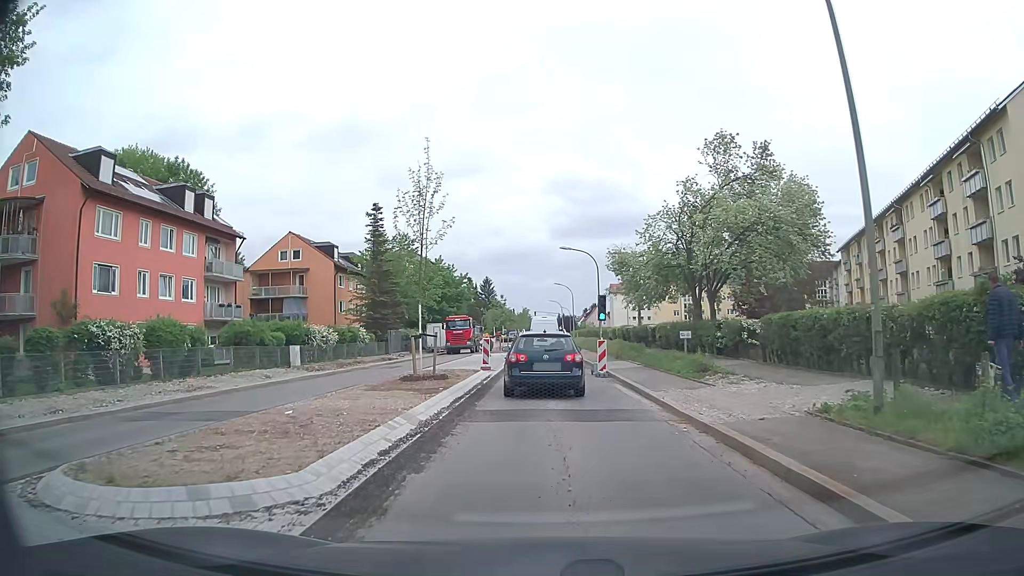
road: secondary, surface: asphalt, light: Day
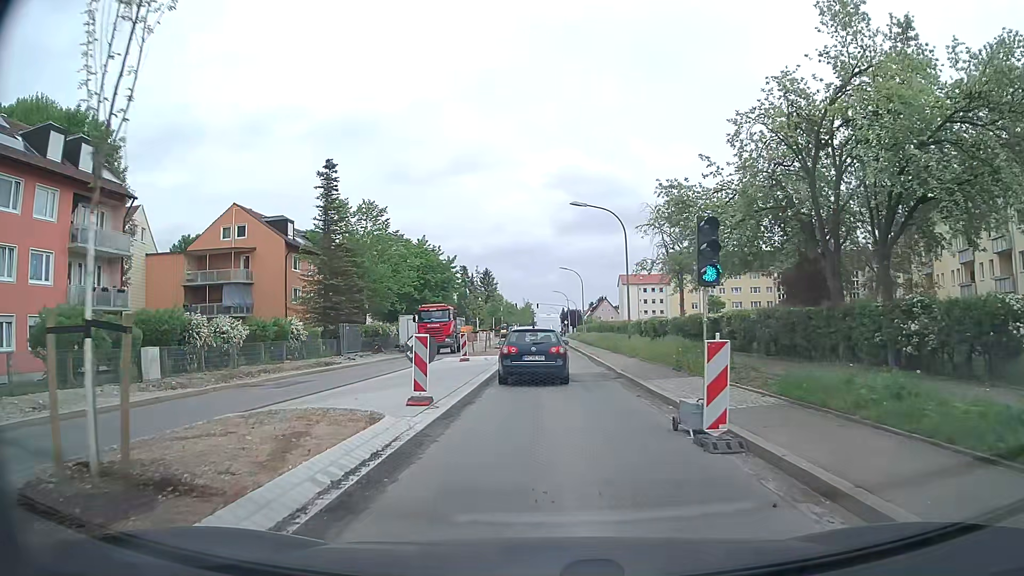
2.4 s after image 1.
(0.0, +14.9) m; +1°
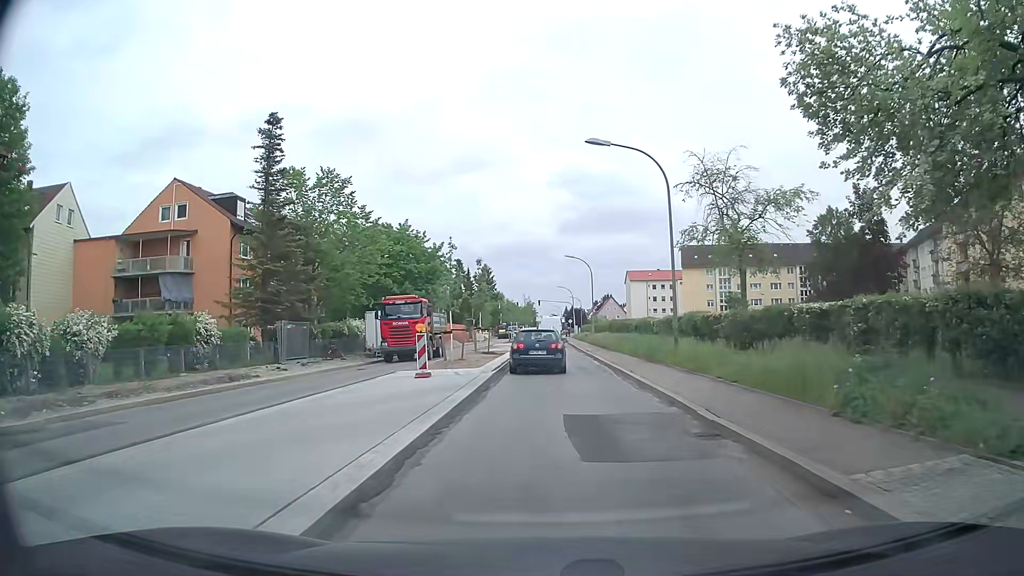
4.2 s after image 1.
(-0.2, +11.1) m; -1°
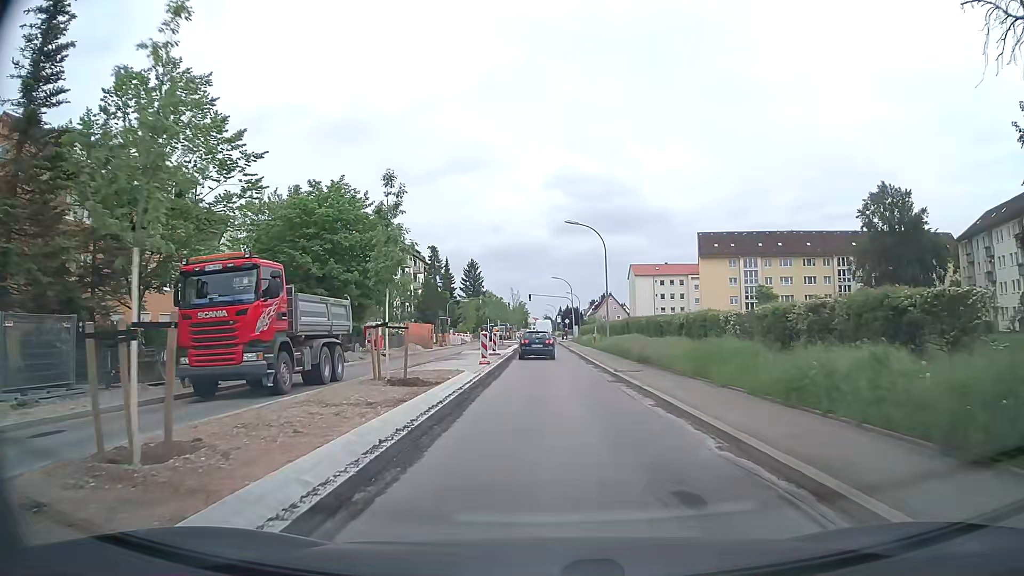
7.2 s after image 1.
(+0.1, +19.7) m; +1°
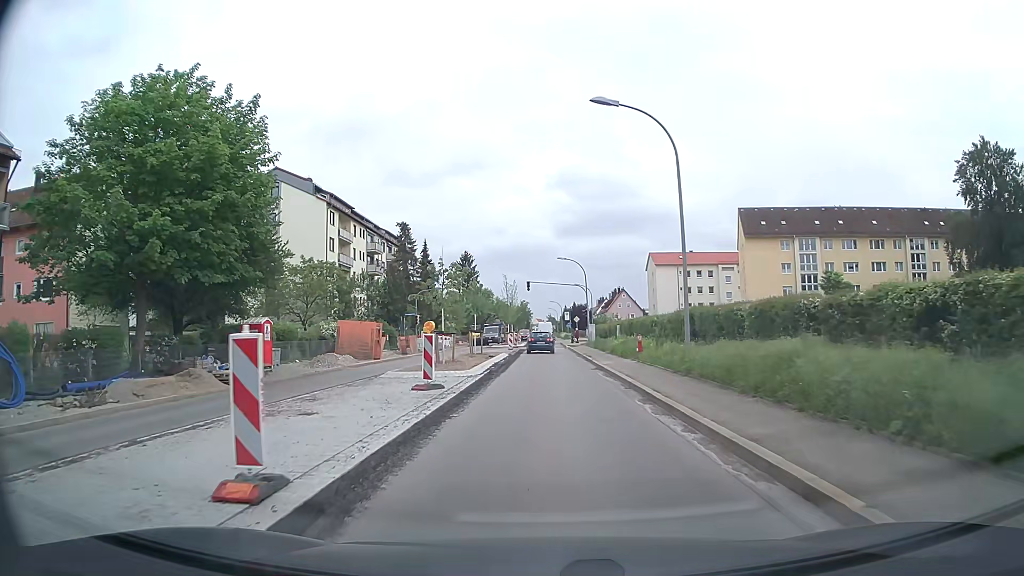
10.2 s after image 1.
(-0.1, +22.4) m; -1°
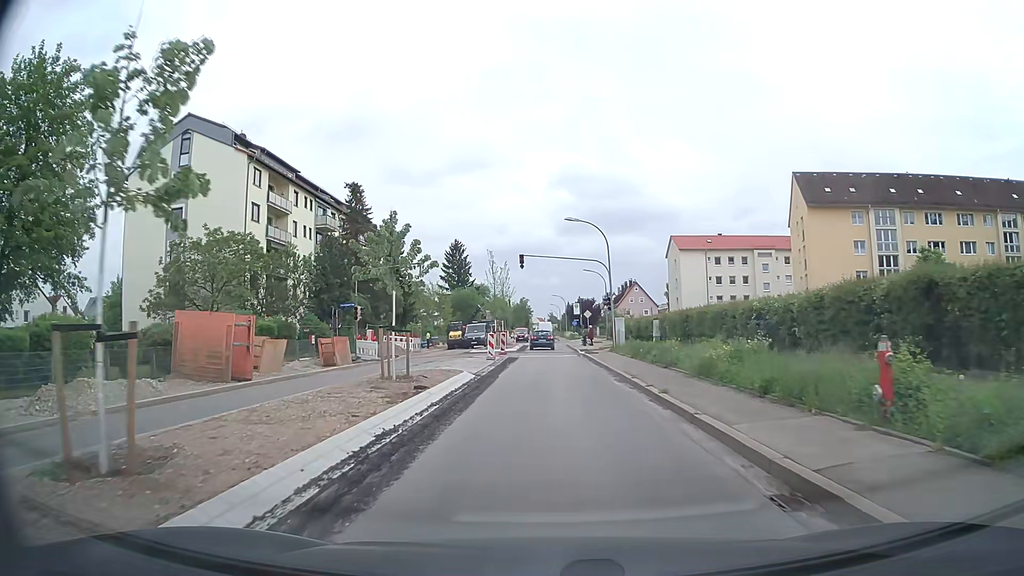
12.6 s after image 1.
(0.0, +20.2) m; 0°
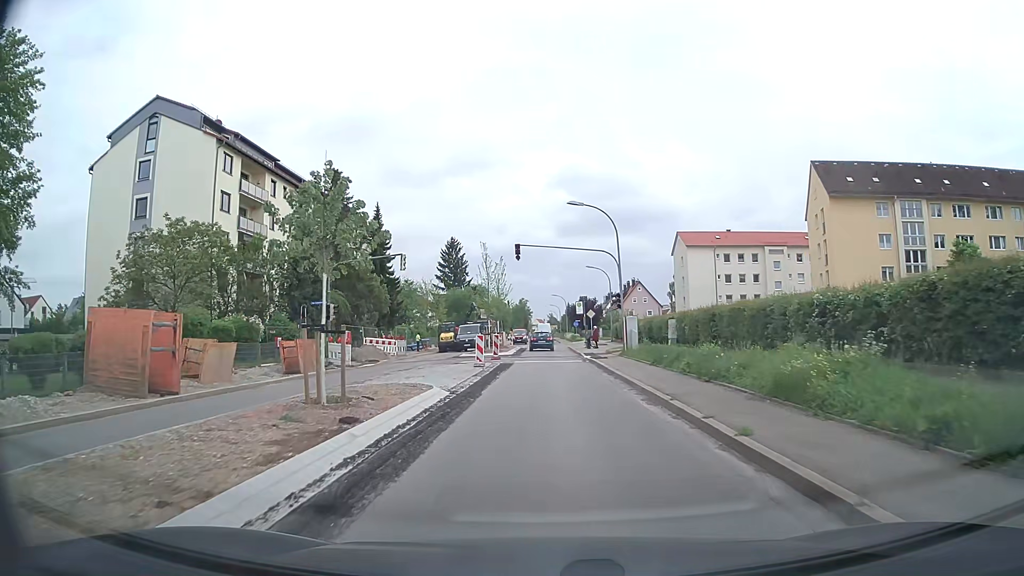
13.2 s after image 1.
(0.0, +5.3) m; 0°
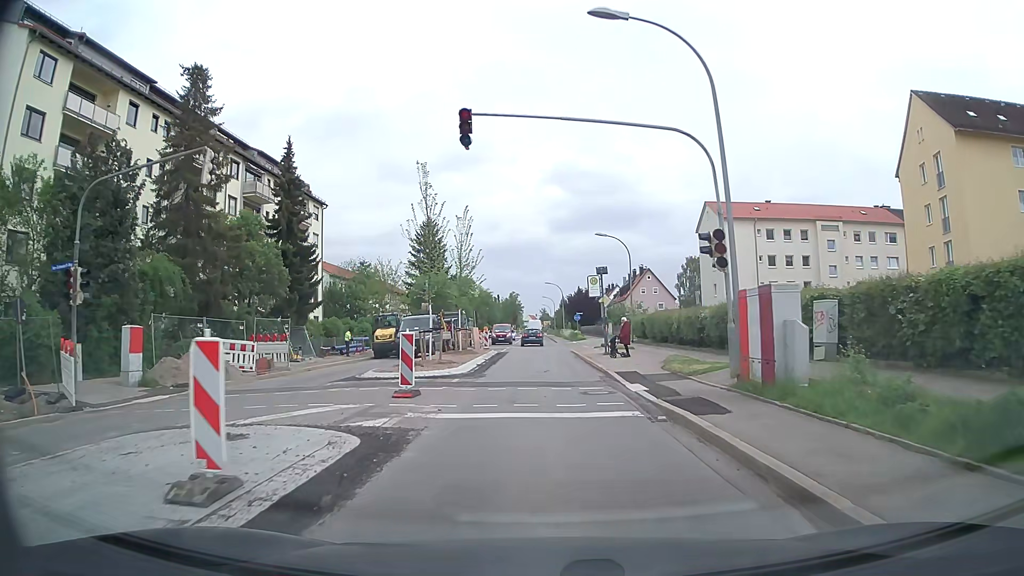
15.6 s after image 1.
(+0.1, +20.9) m; 0°
(0, +10) (0, +20) (0, +30) (0, +40) (0, +50) (0, +60) (-1, +70) (-1, +80) (-1, +90) (-1, +100) m
